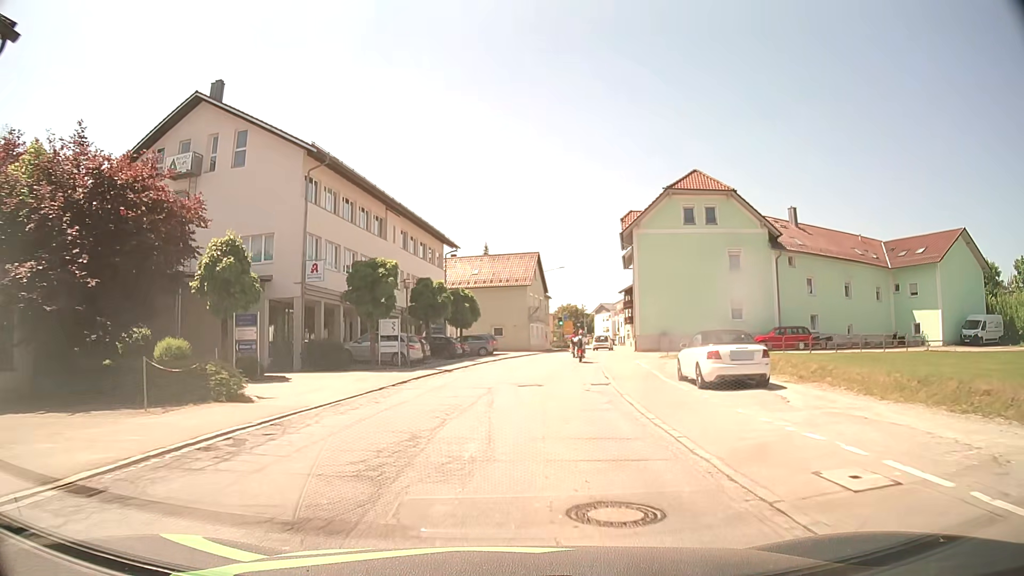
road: secondary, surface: asphalt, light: Day
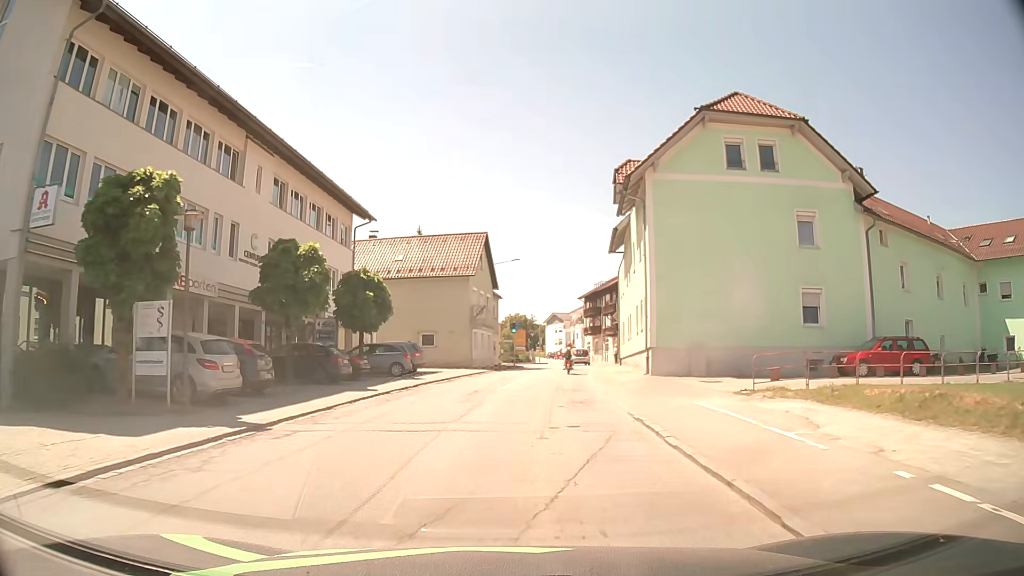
(+0.8, +17.6) m; +5°
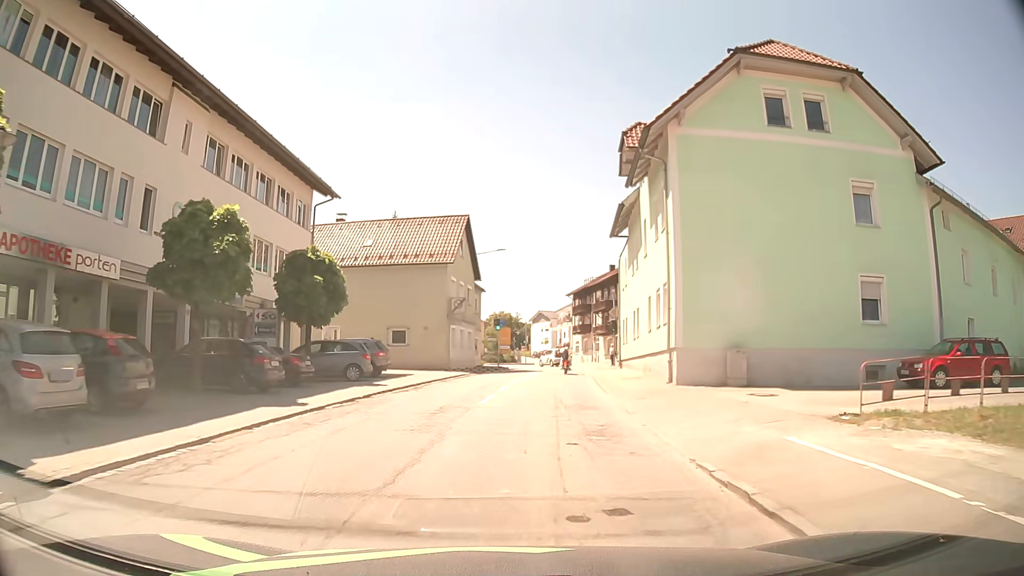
(0.0, +5.9) m; +2°
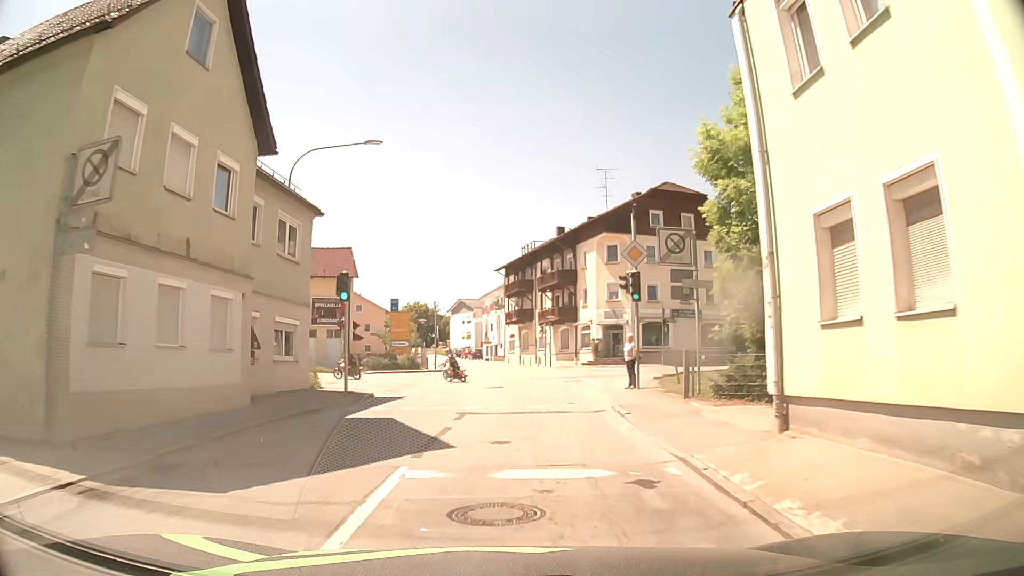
(+1.3, +29.6) m; +6°
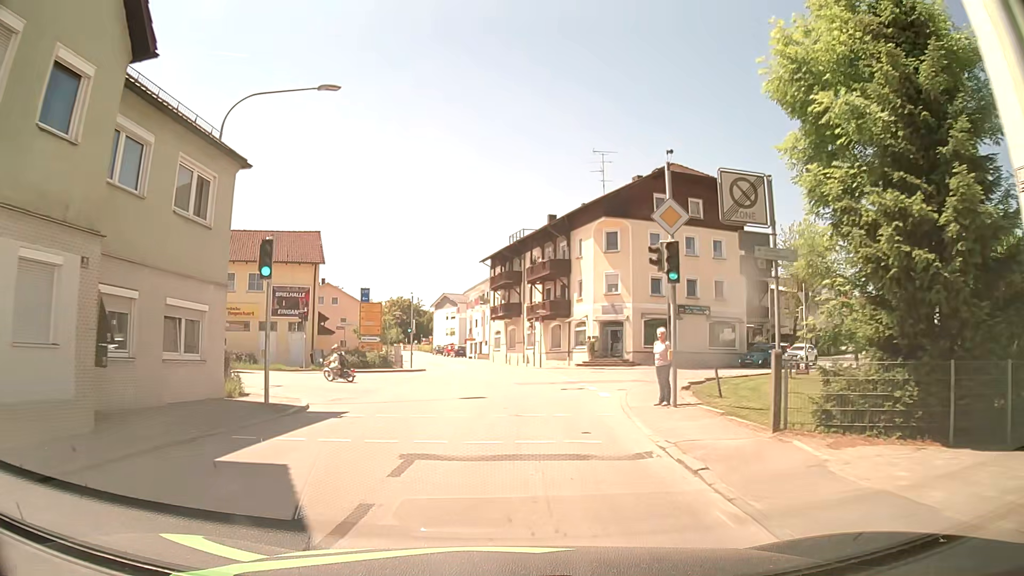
(0.0, +5.7) m; +1°
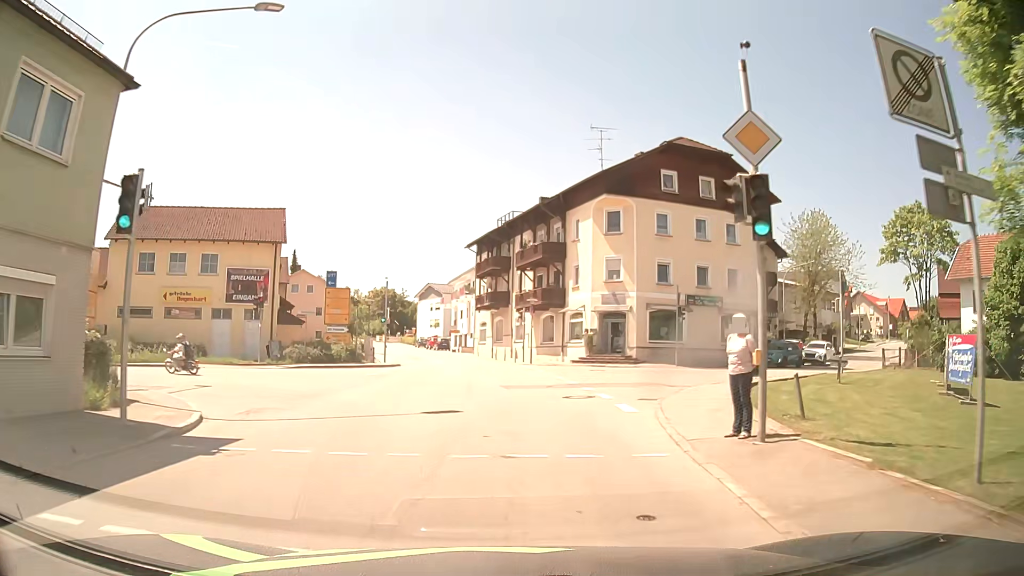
(-0.1, +5.3) m; 0°
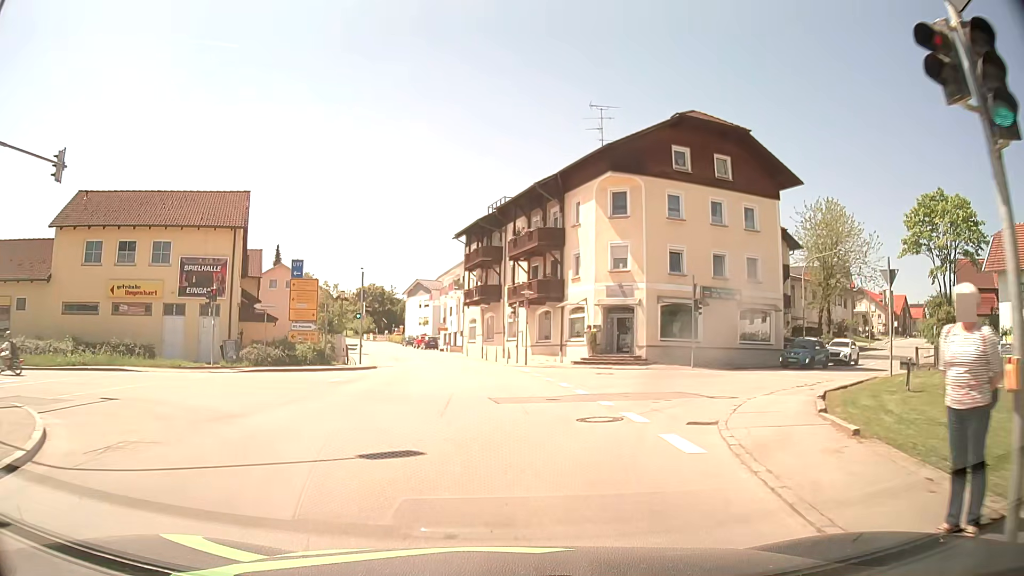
(+0.1, +4.8) m; +1°
